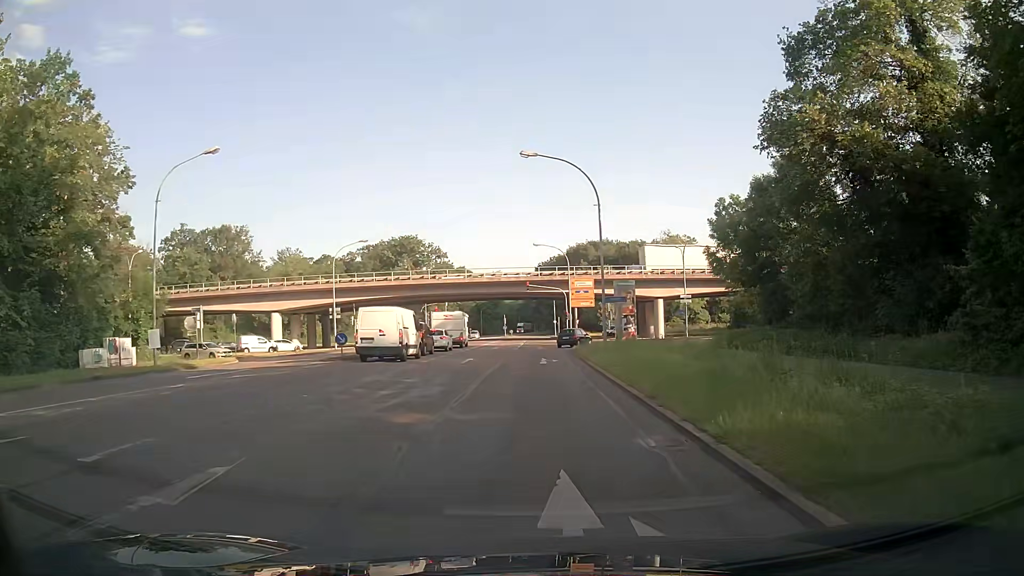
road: secondary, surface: asphalt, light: Day
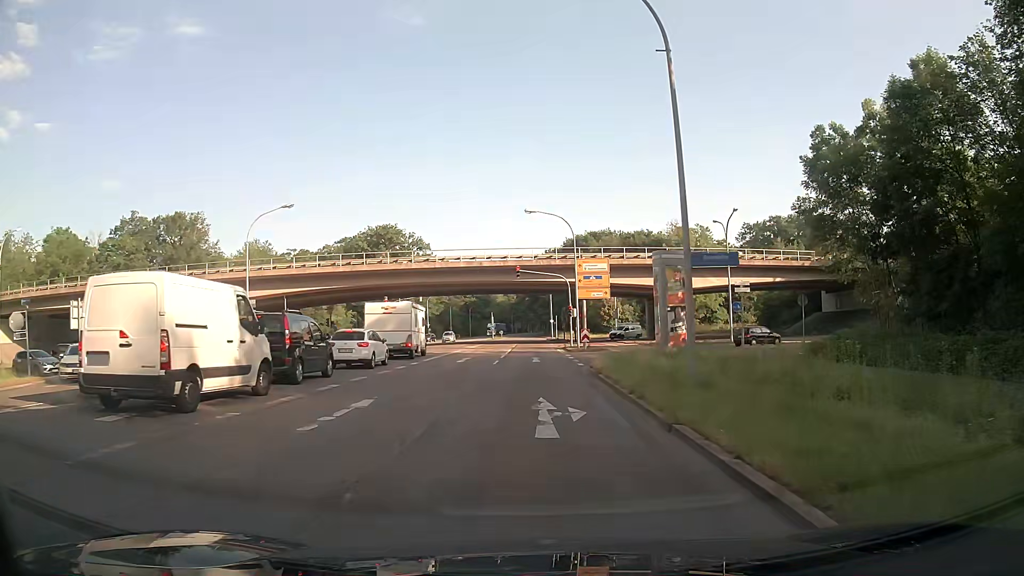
(+0.1, +18.2) m; 0°
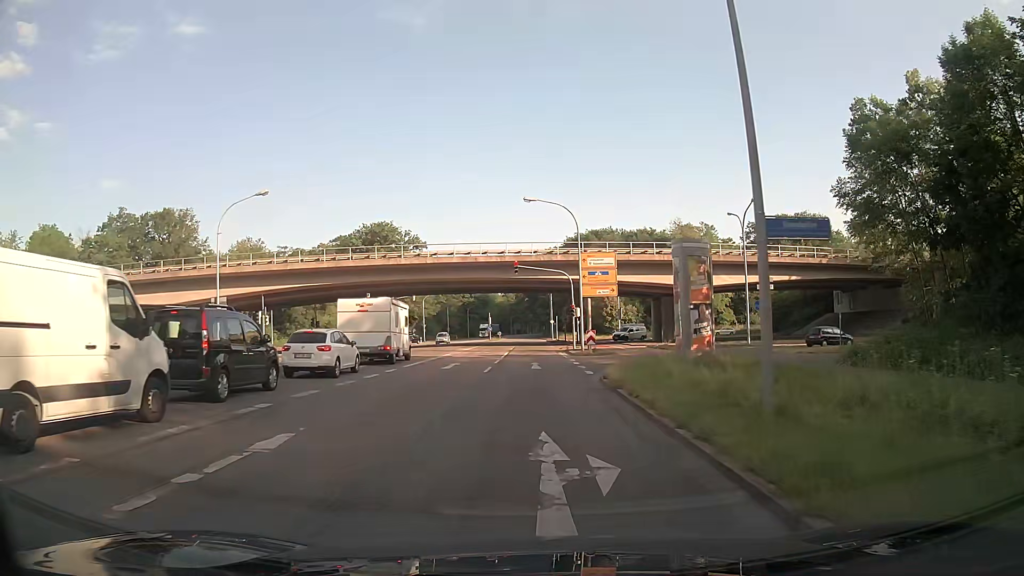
(0.0, +4.4) m; 0°
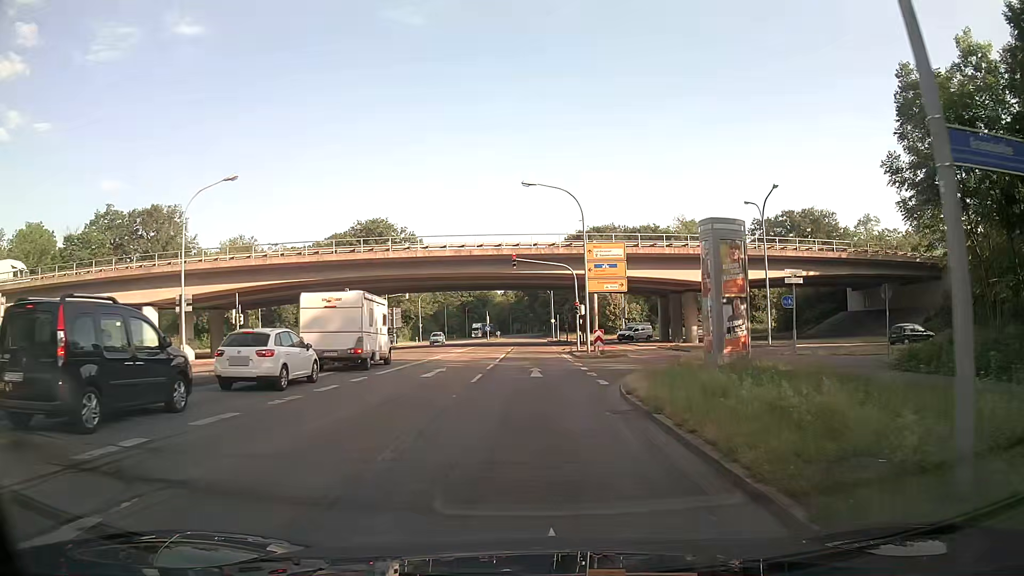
(0.0, +4.4) m; 0°
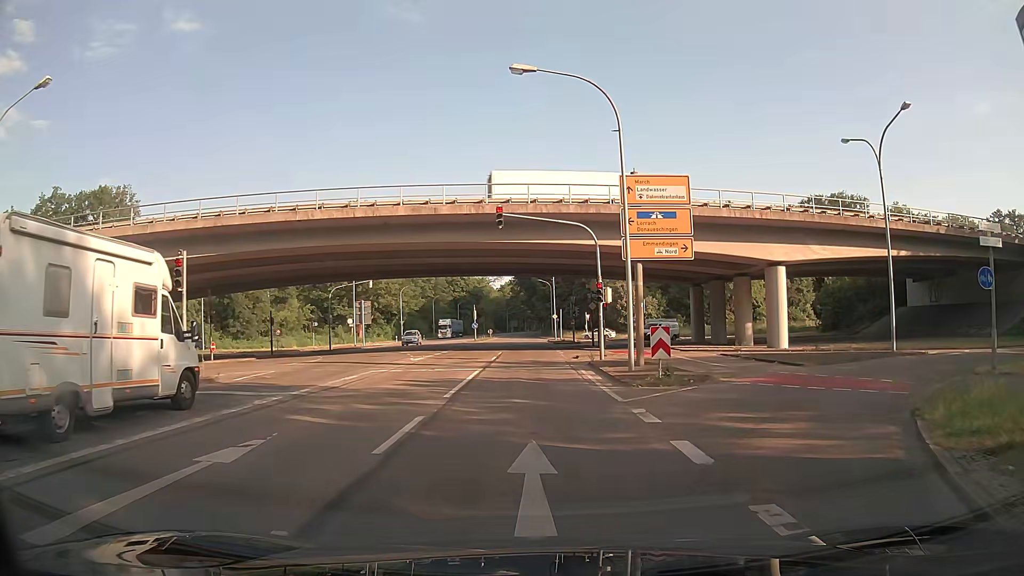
(0.0, +16.2) m; +1°
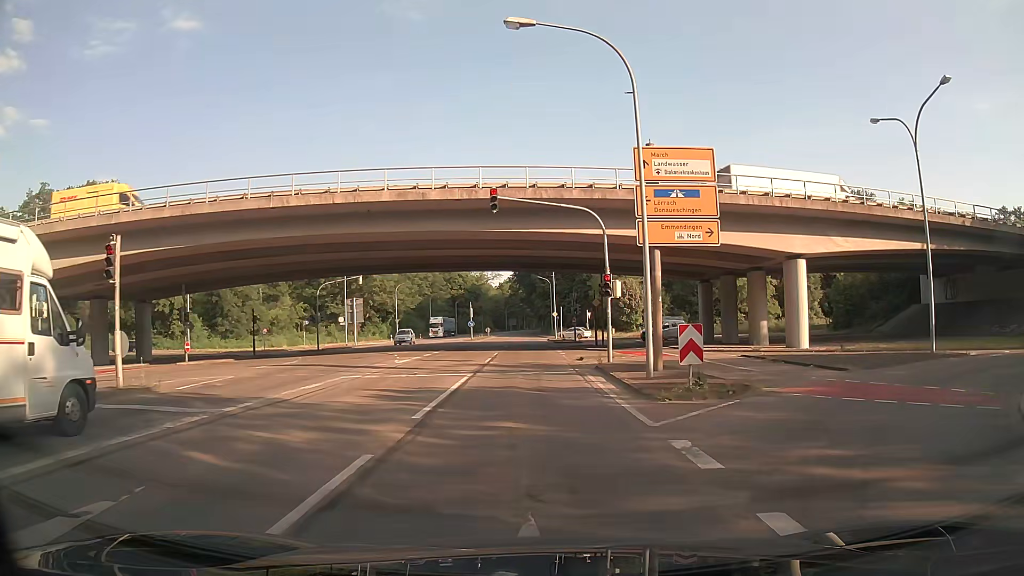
(0.0, +3.2) m; 0°
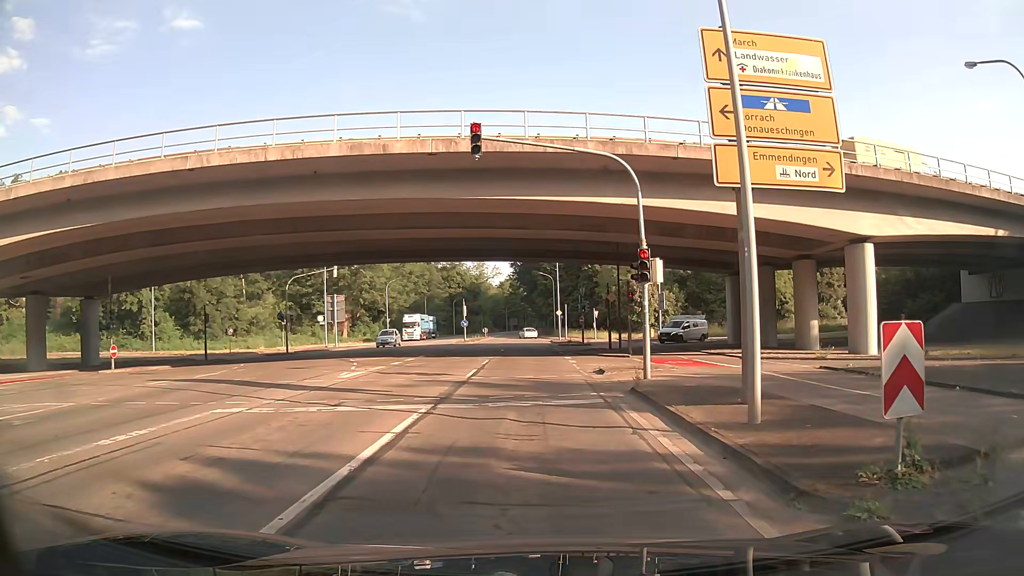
(0.0, +7.7) m; -1°
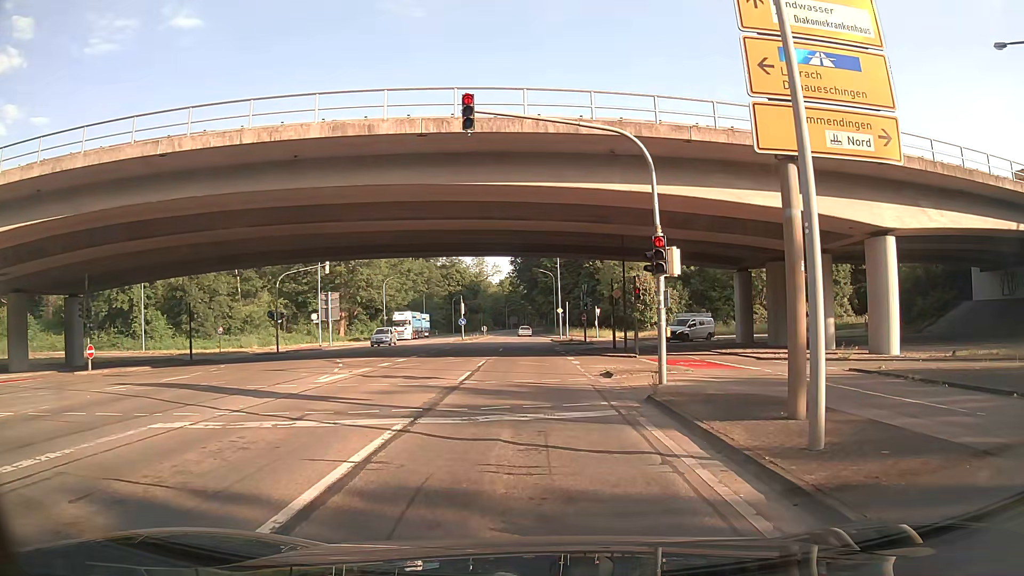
(0.0, +1.9) m; +1°
